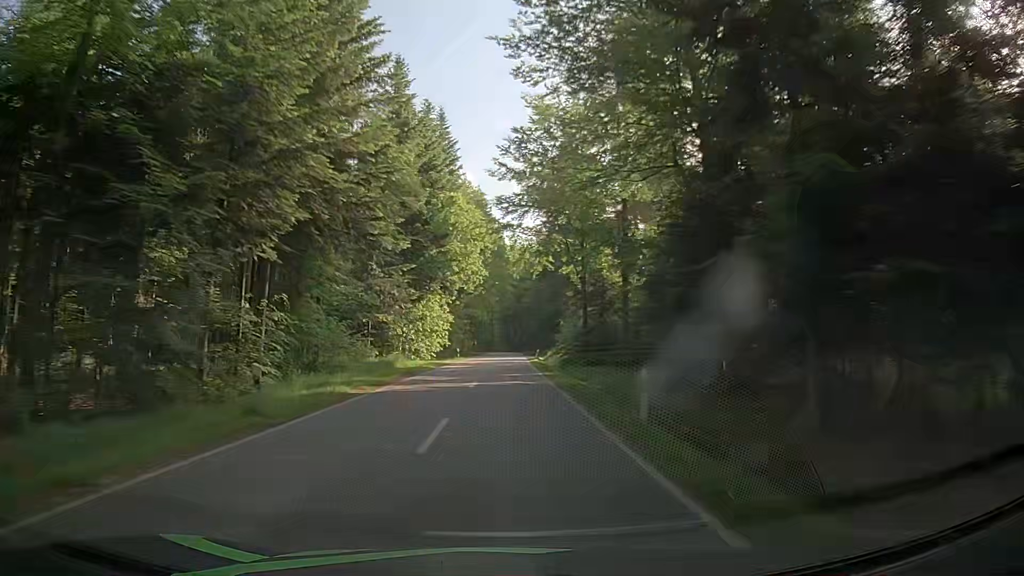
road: tertiary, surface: asphalt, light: Day
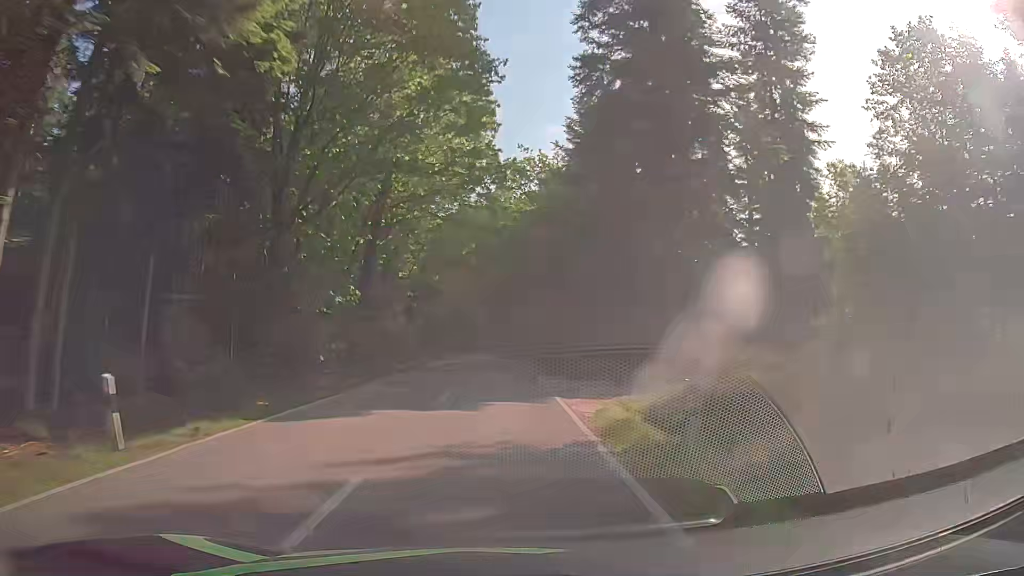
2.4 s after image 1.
(+0.5, +53.7) m; +1°
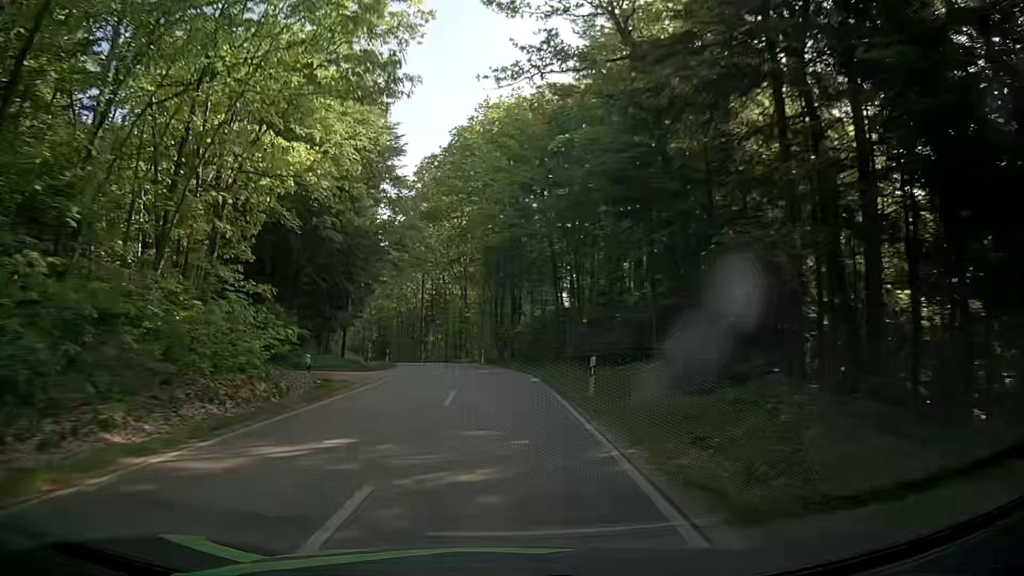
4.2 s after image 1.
(+0.1, +36.3) m; 0°
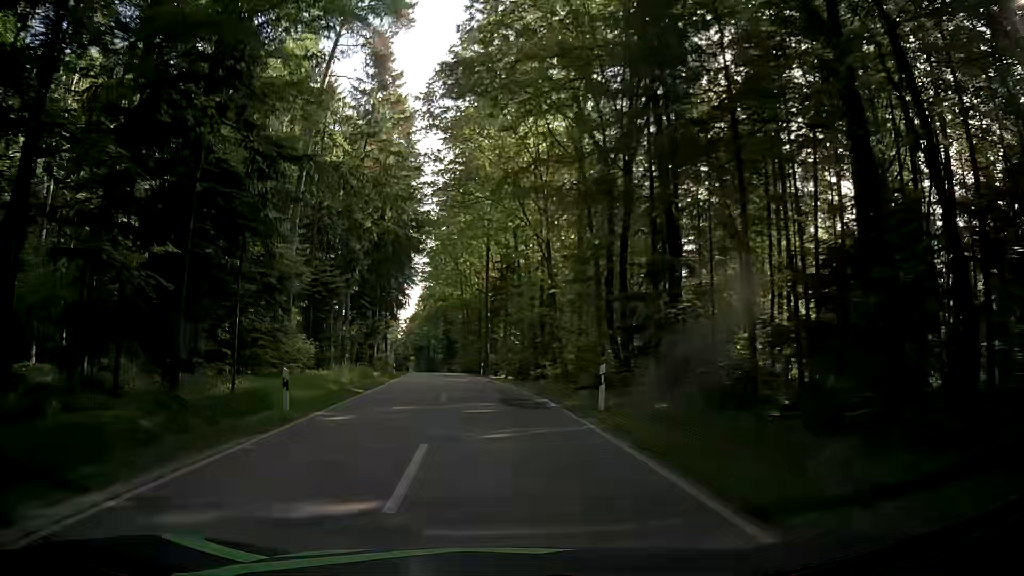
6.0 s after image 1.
(-1.8, +32.8) m; -7°
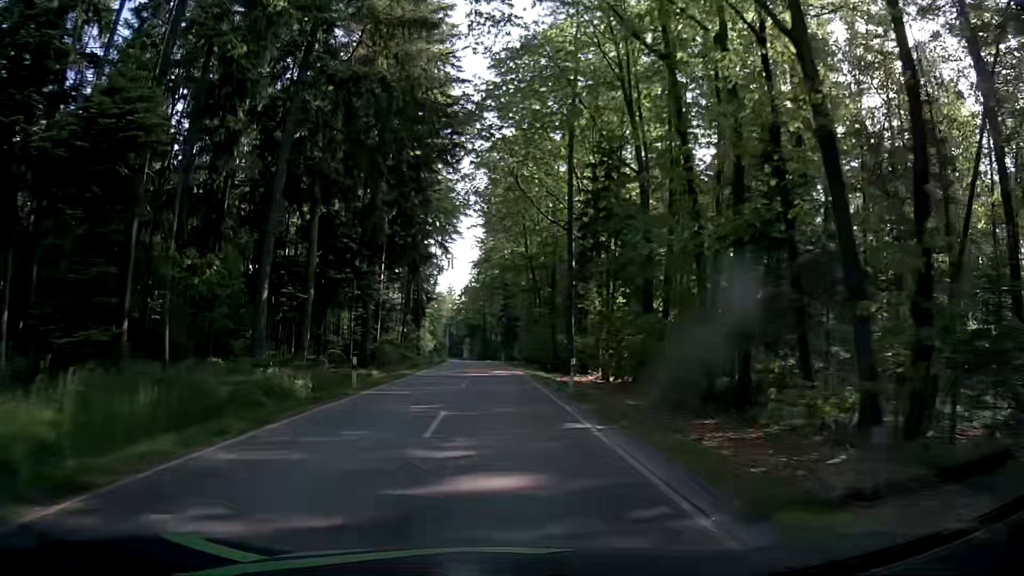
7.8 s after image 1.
(-1.8, +31.9) m; -6°
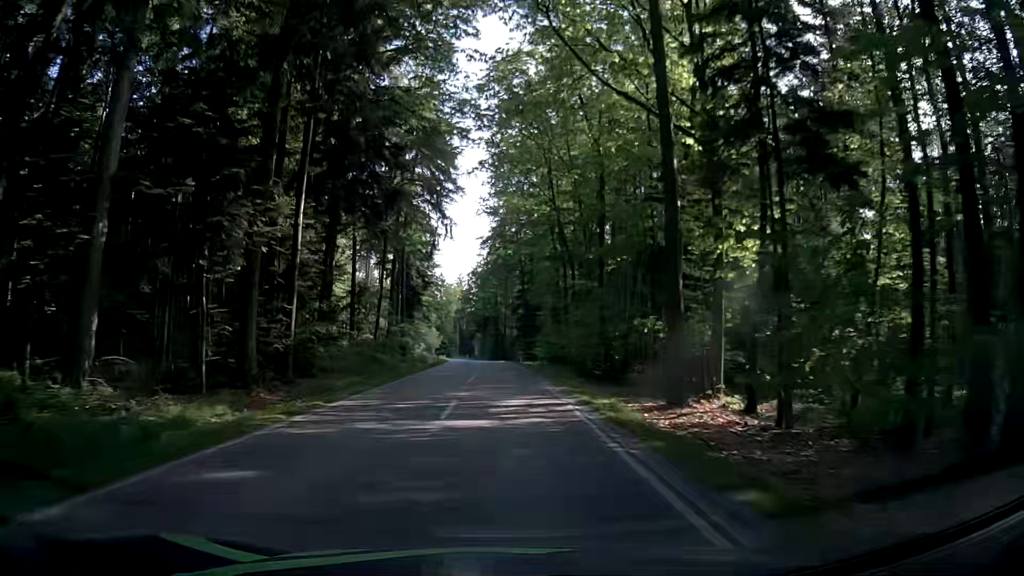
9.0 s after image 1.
(-0.2, +21.8) m; -1°
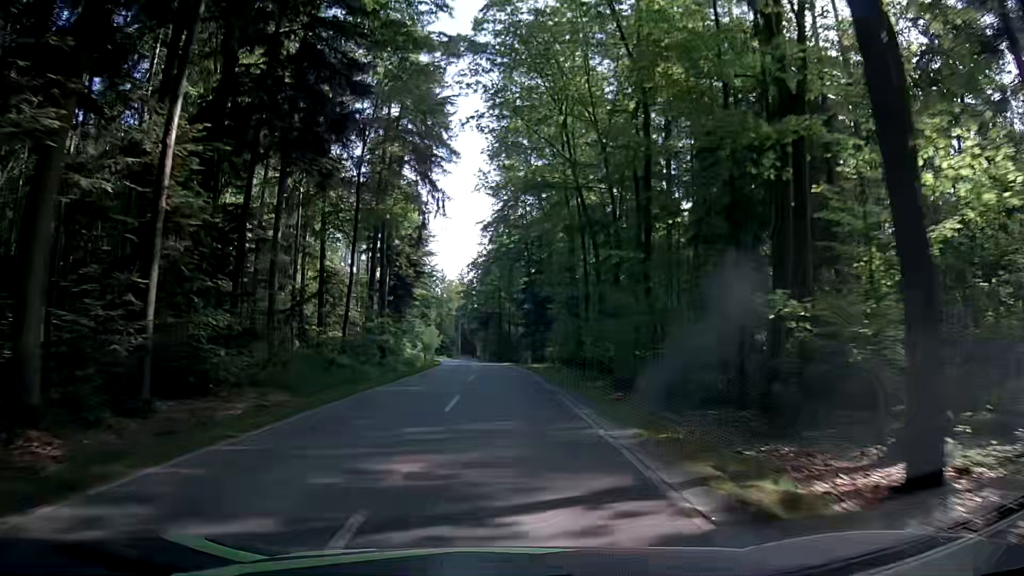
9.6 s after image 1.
(0.0, +11.0) m; -1°
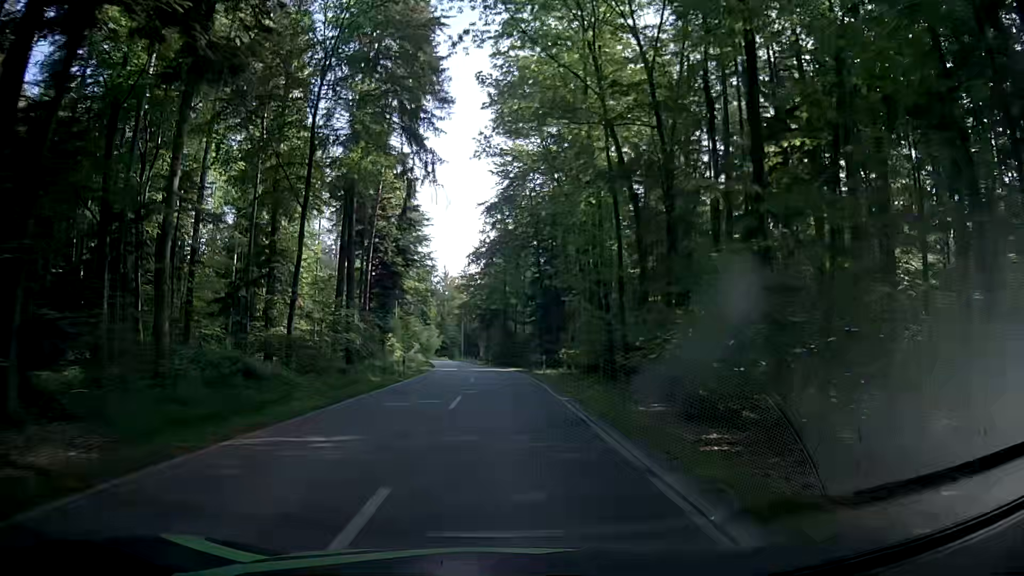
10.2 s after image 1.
(0.0, +11.0) m; 0°
(0, +10) (0, +20) (0, +30) (-1, +40) (-1, +50) (-2, +60) (-3, +70) (-5, +80) (-6, +90) (-7, +100) m
